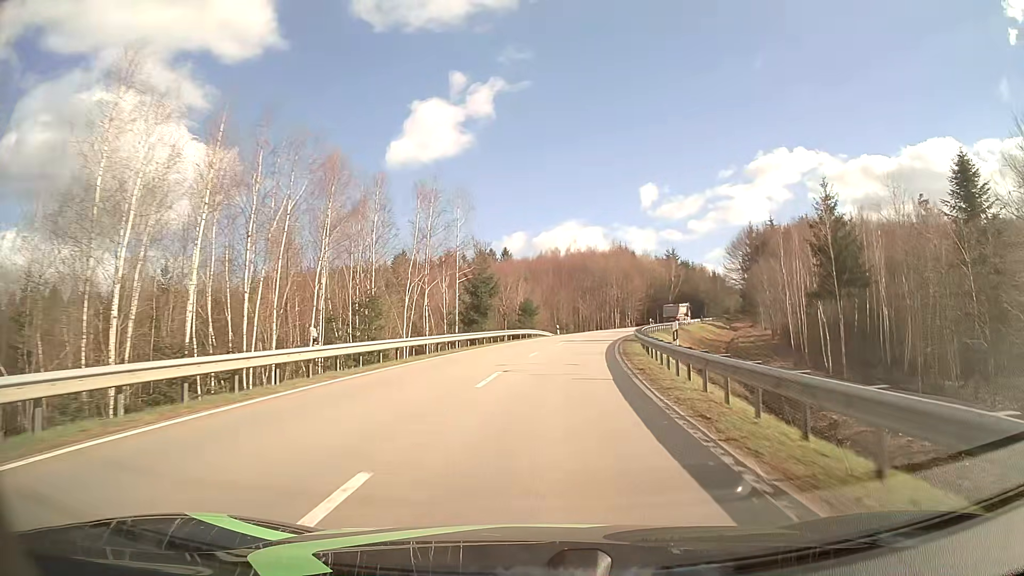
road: tertiary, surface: asphalt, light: Day
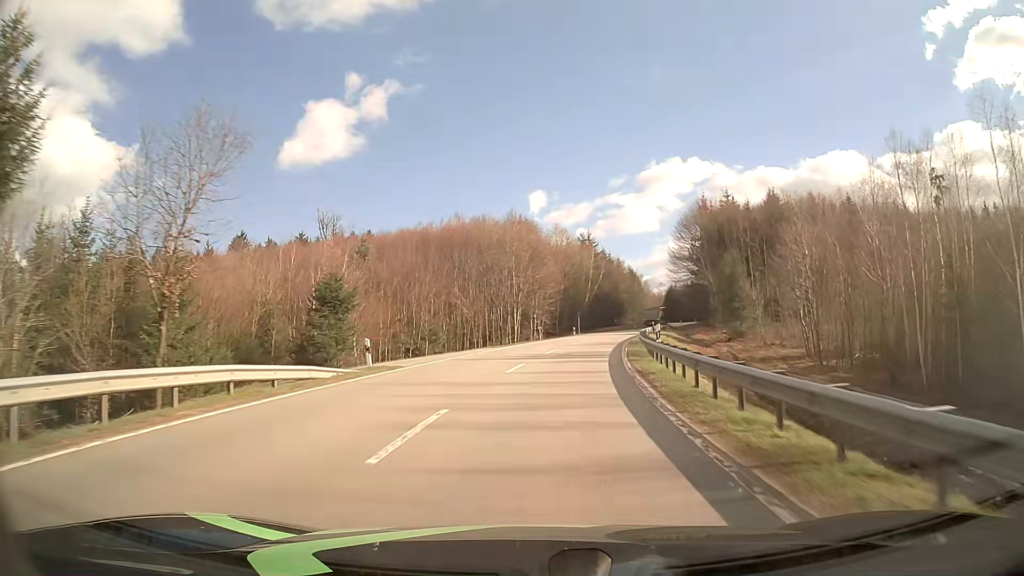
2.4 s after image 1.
(+3.8, +43.8) m; +10°
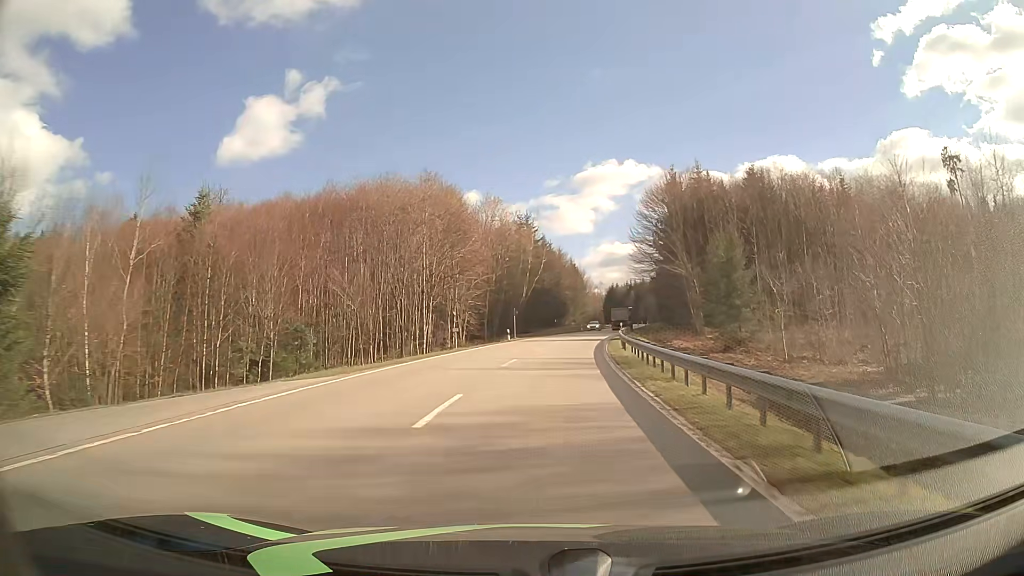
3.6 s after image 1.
(+1.1, +21.8) m; +6°
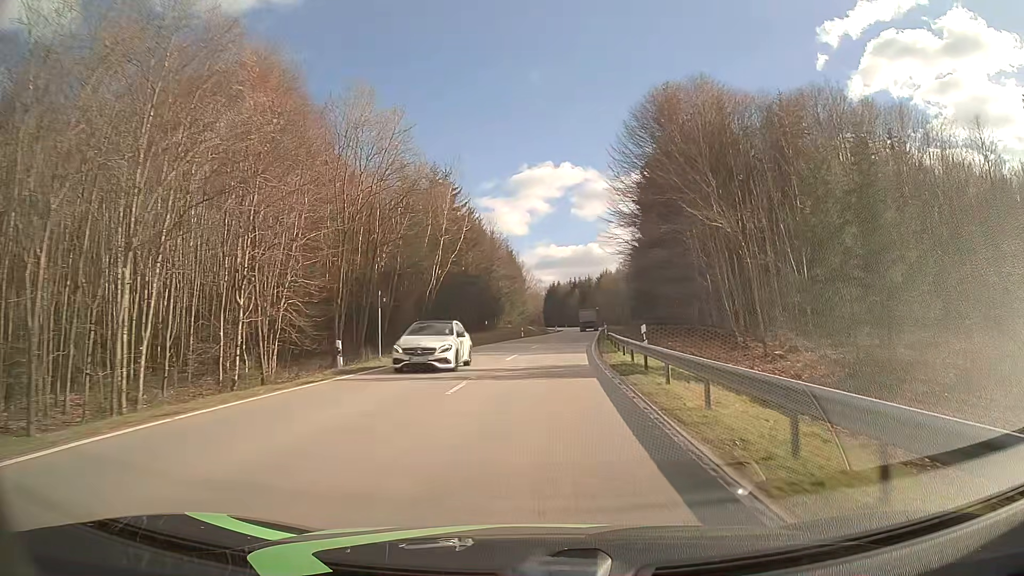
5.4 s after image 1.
(+1.8, +32.8) m; +6°
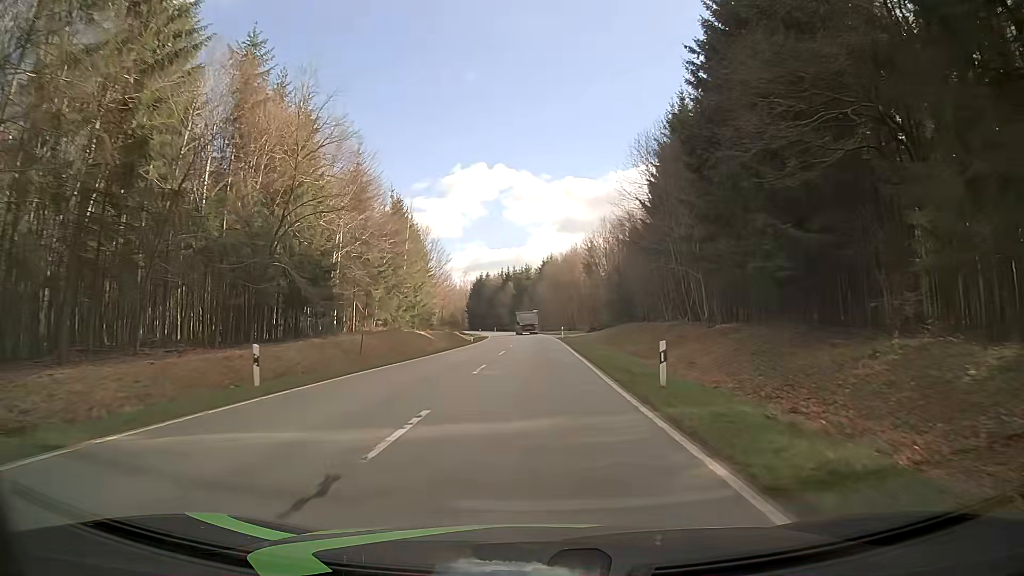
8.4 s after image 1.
(+3.3, +55.0) m; +6°
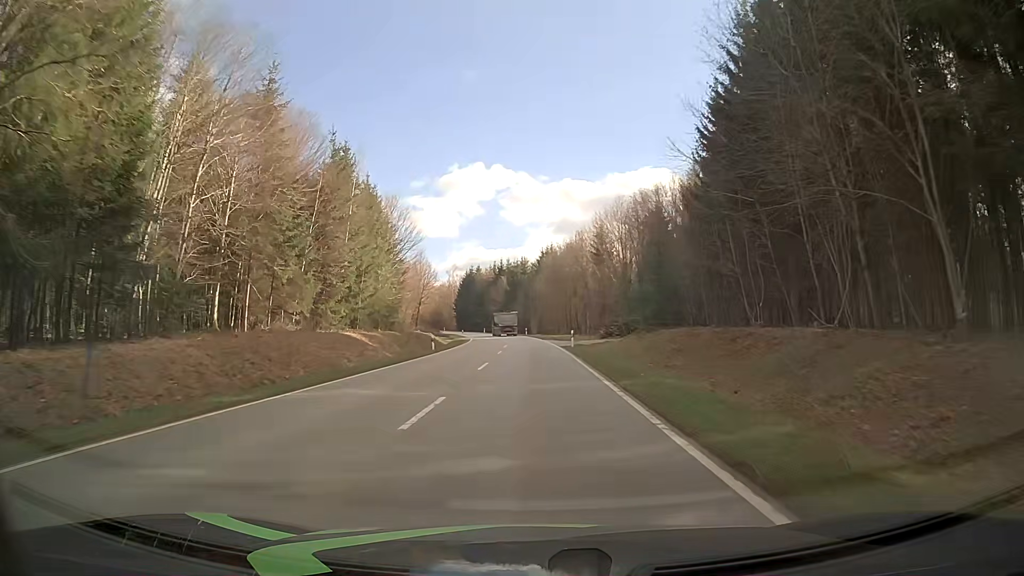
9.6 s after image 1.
(0.0, +22.2) m; 0°
(0, +10) (0, +20) (0, +30) (0, +40) (0, +50) (-1, +60) (-1, +70) (-2, +80) (-3, +90) (-4, +100) m
